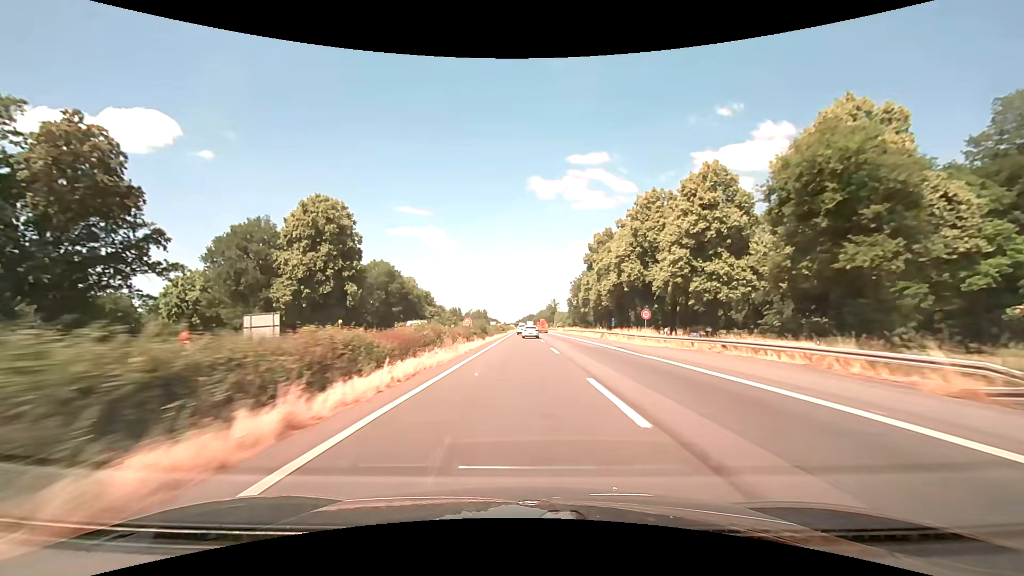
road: motorway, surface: asphalt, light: Day
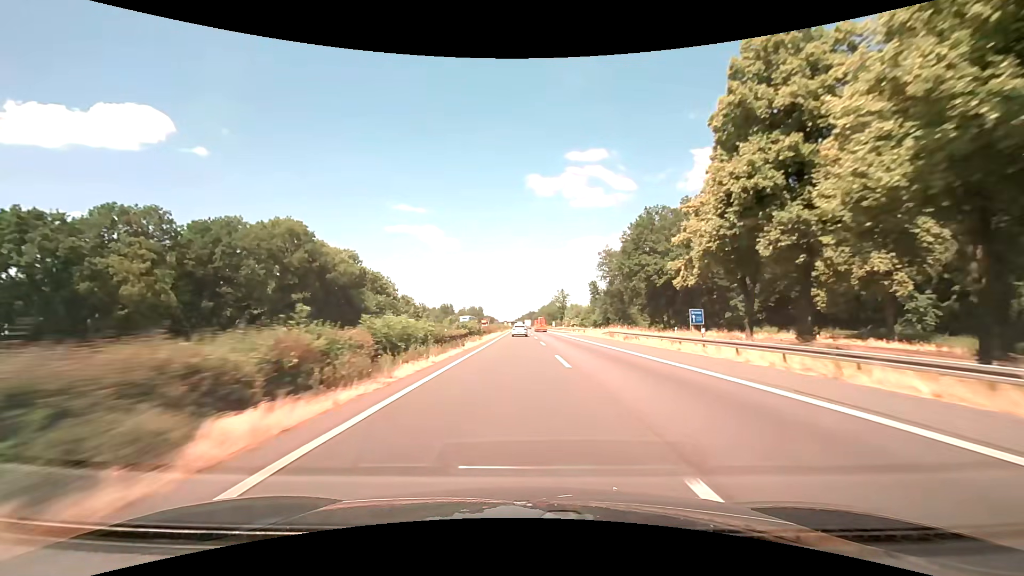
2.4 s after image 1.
(+0.1, +62.6) m; 0°
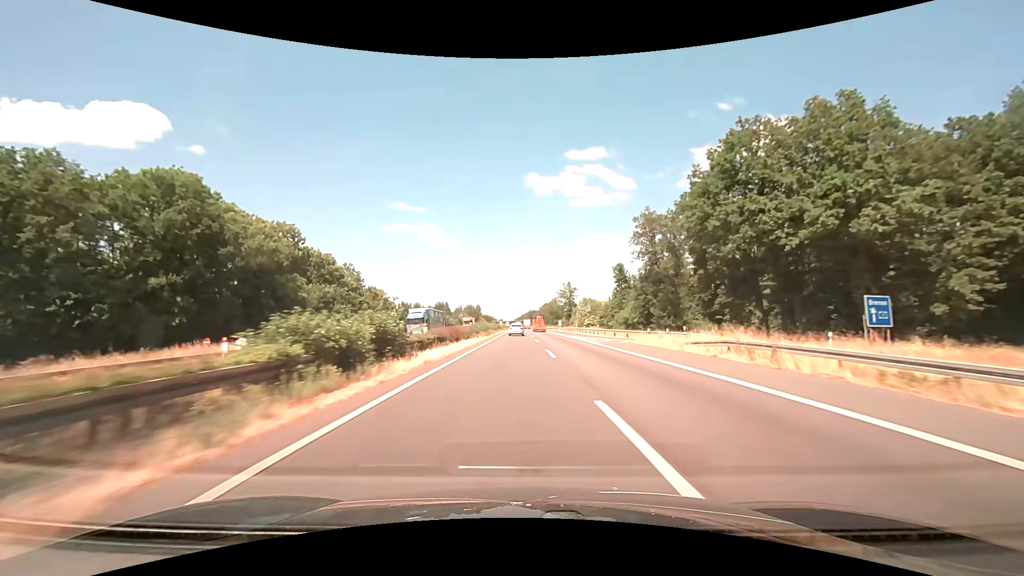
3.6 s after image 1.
(-0.1, +31.5) m; 0°
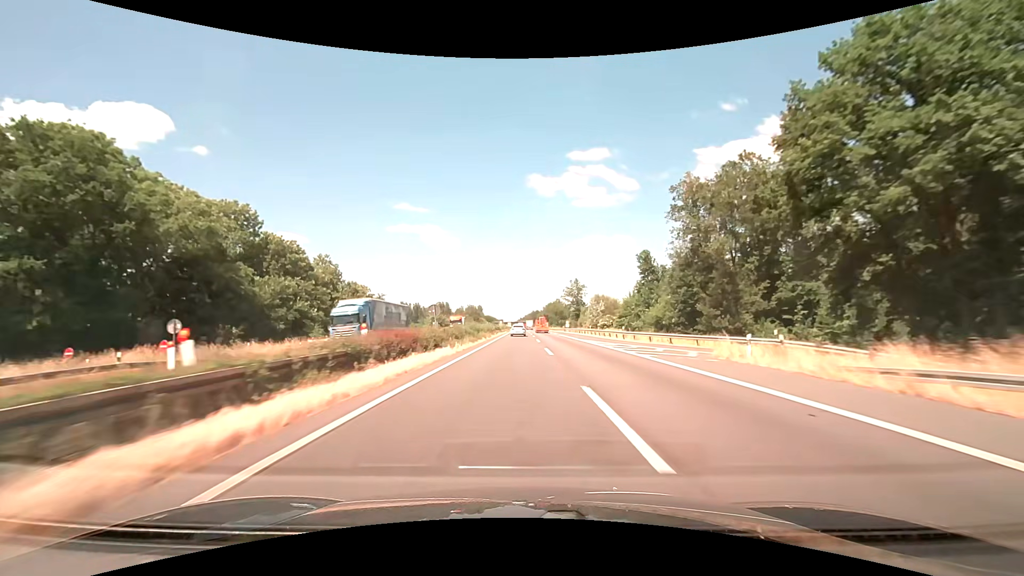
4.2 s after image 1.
(0.0, +15.8) m; 0°
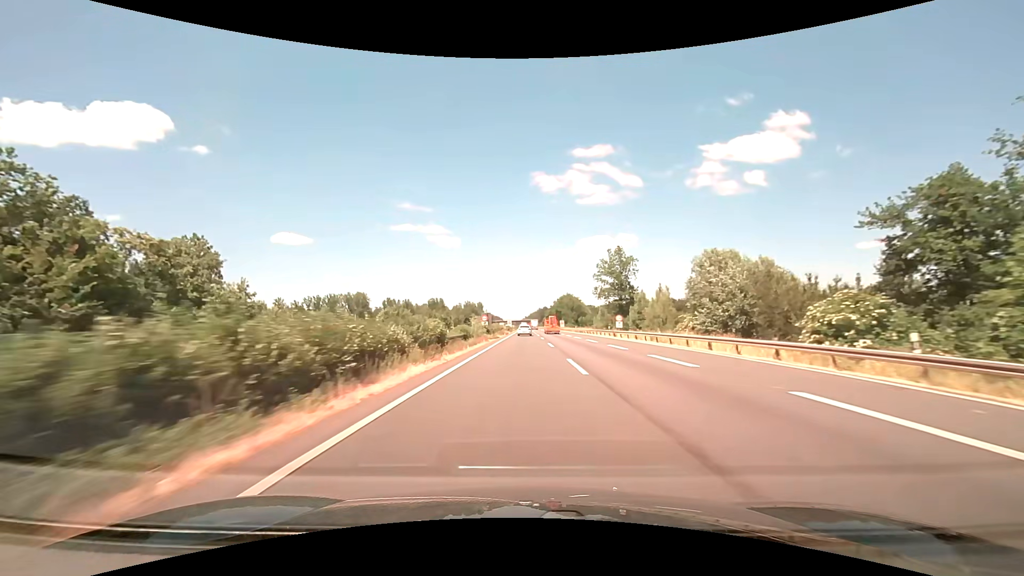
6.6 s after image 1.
(-0.5, +63.2) m; -1°
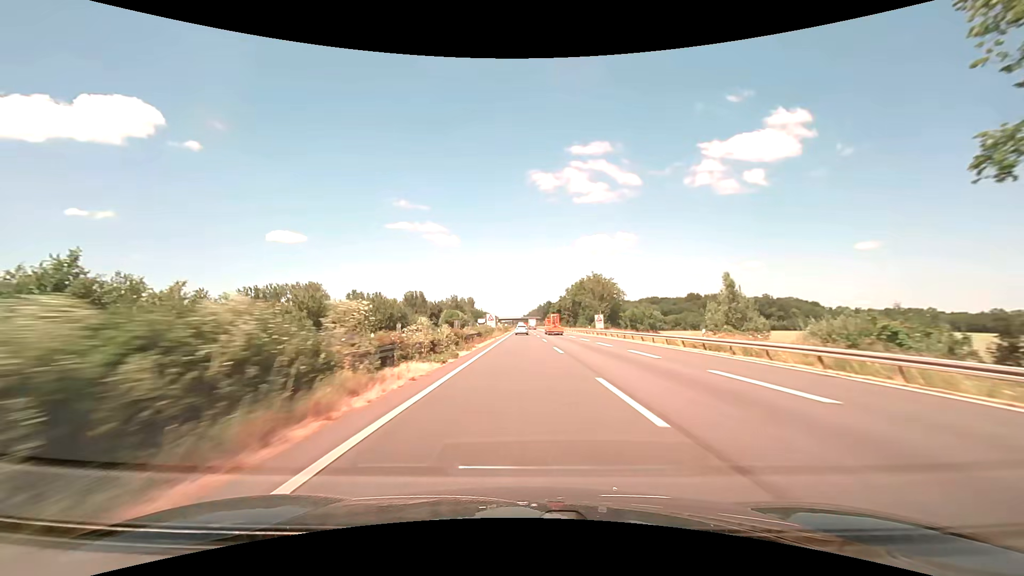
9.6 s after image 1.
(0.0, +79.1) m; 0°
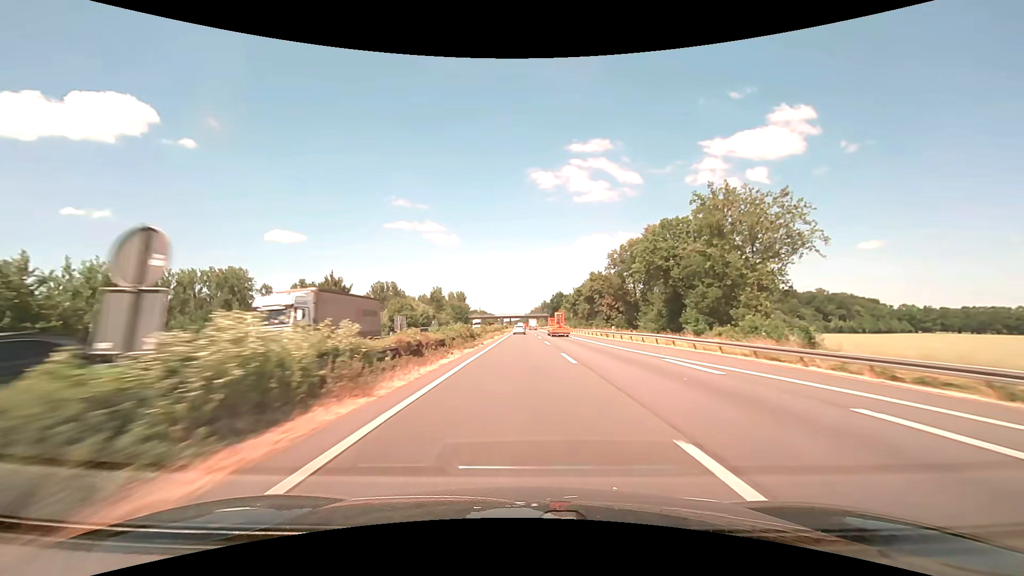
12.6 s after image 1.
(-0.1, +79.2) m; 0°
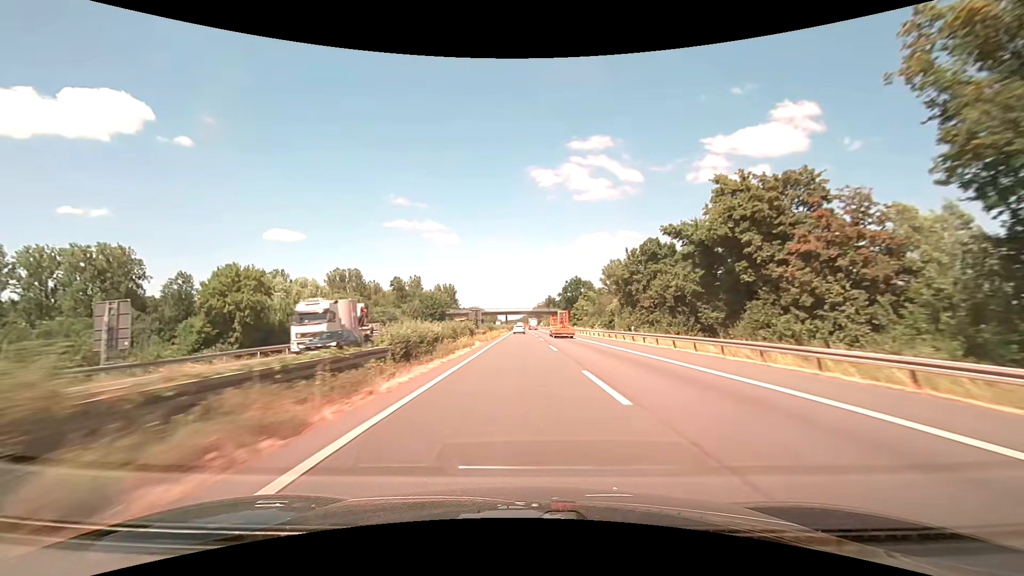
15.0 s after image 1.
(0.0, +63.4) m; 0°
(0, +10) (0, +20) (0, +30) (0, +40) (0, +50) (0, +60) (0, +70) (0, +80) (0, +90) (0, +100) m
